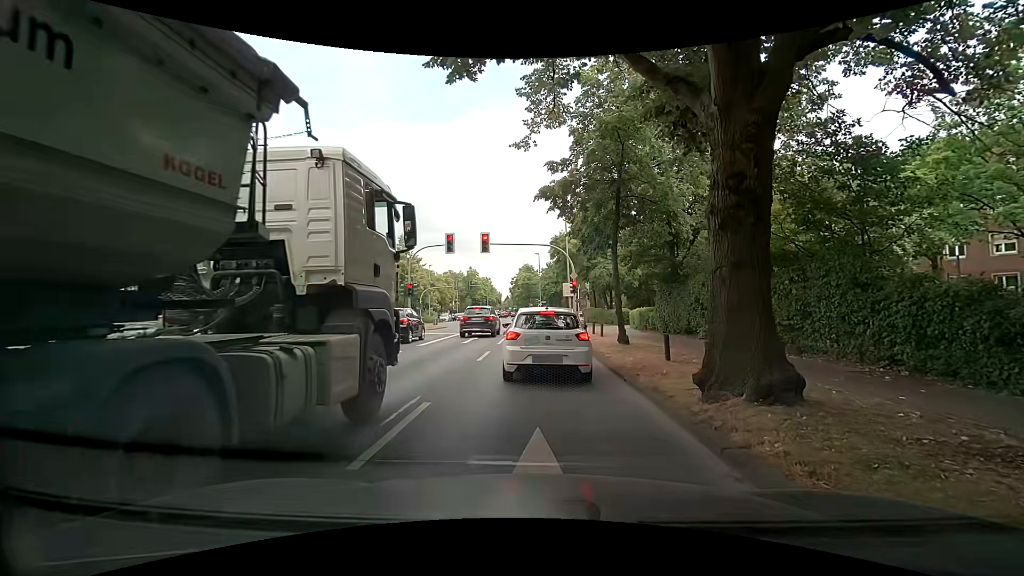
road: secondary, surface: asphalt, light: Day
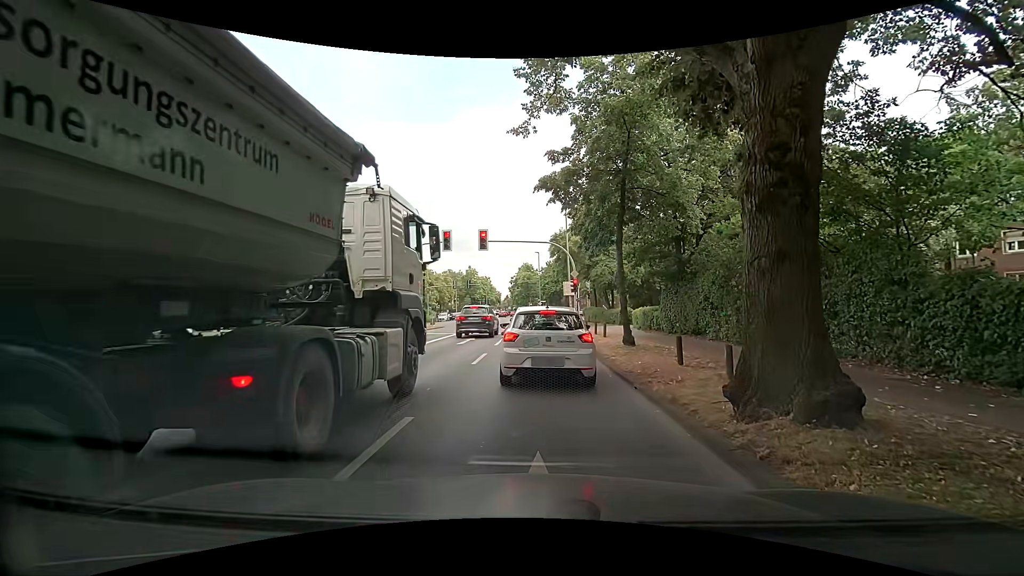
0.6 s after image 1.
(0.0, +1.0) m; -1°
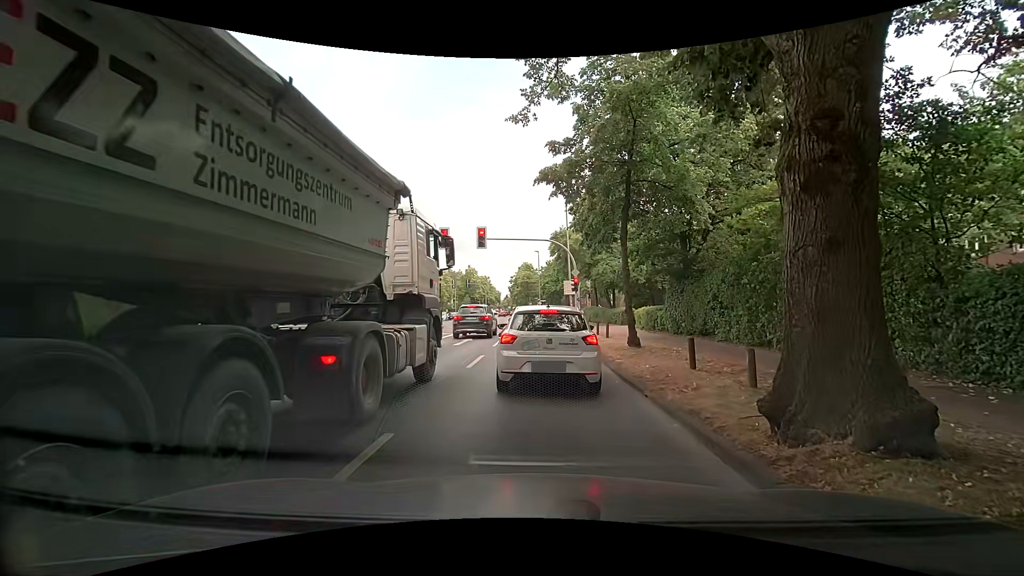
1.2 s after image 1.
(0.0, +0.8) m; +2°
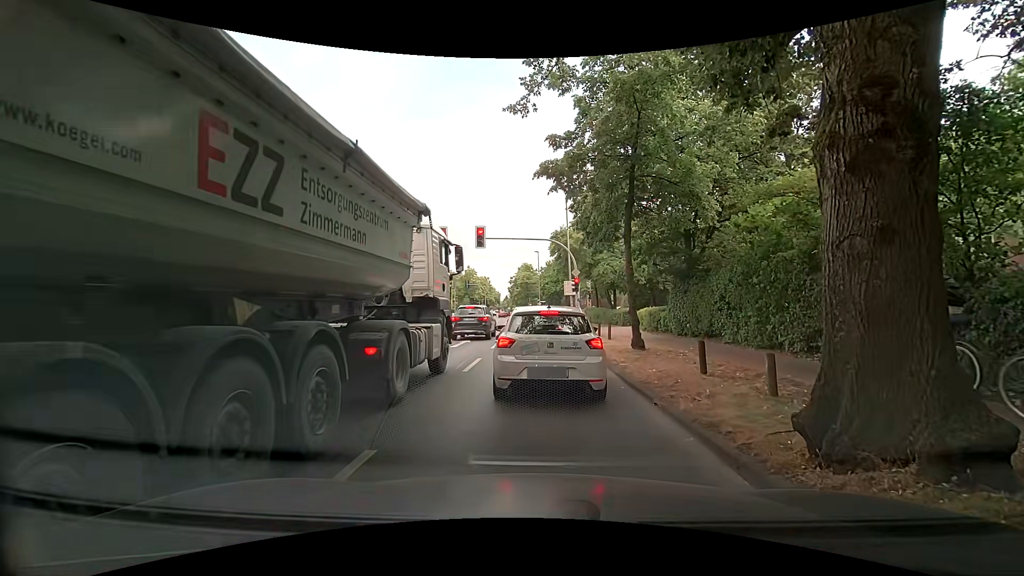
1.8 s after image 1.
(0.0, +0.6) m; 0°
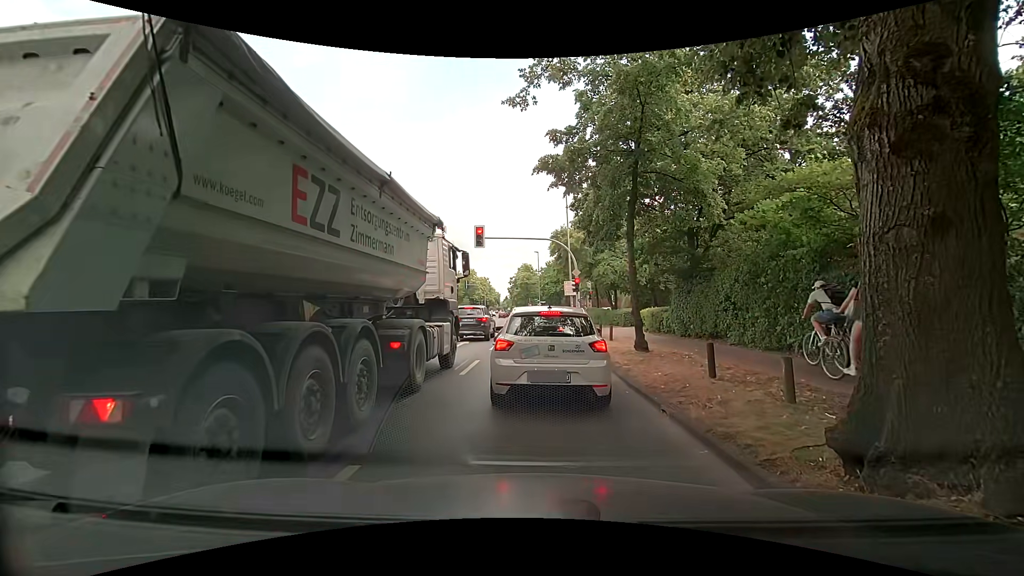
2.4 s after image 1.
(0.0, +0.4) m; 0°
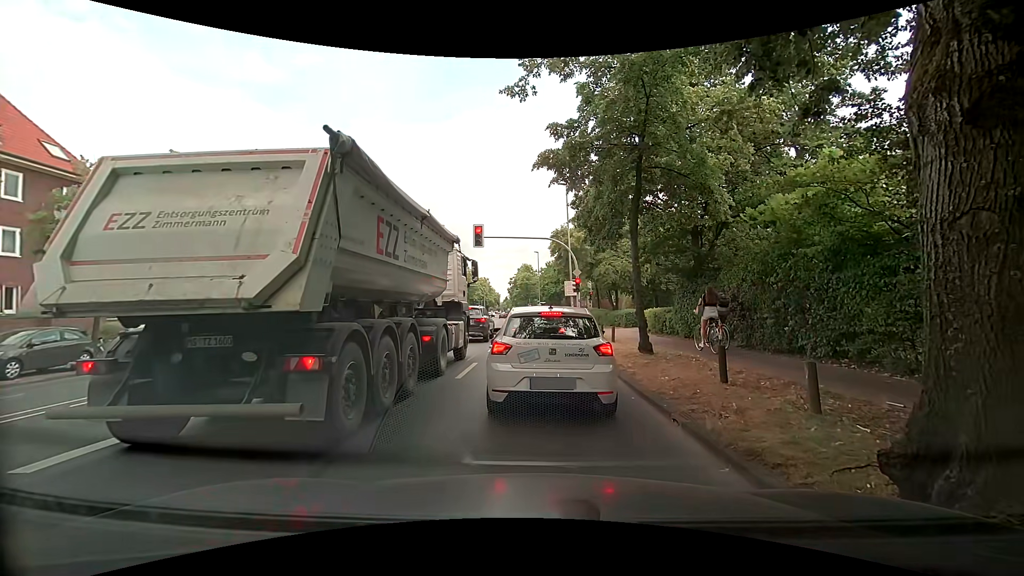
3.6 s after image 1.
(0.0, +0.5) m; 0°
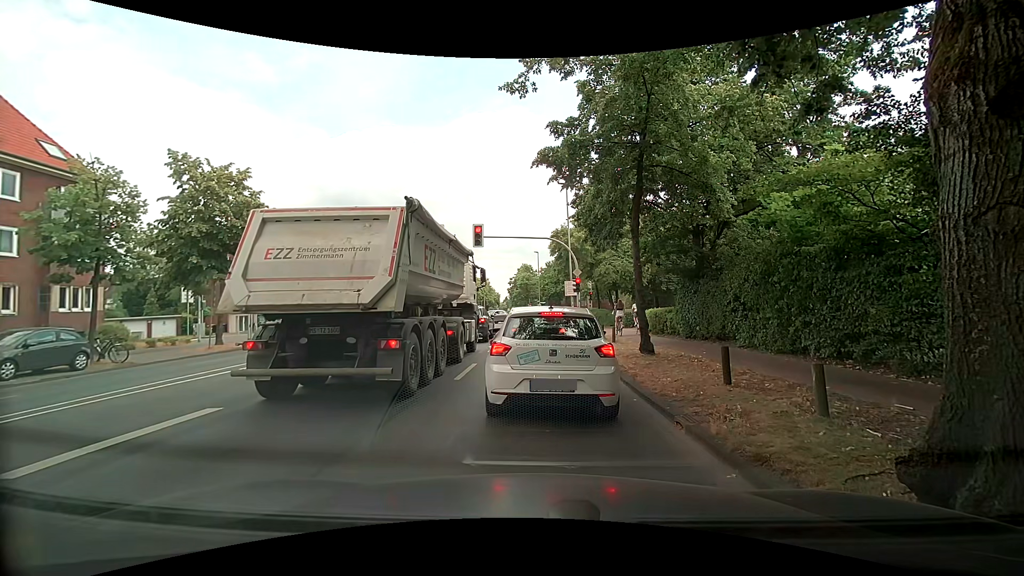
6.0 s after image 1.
(0.0, +0.2) m; 0°
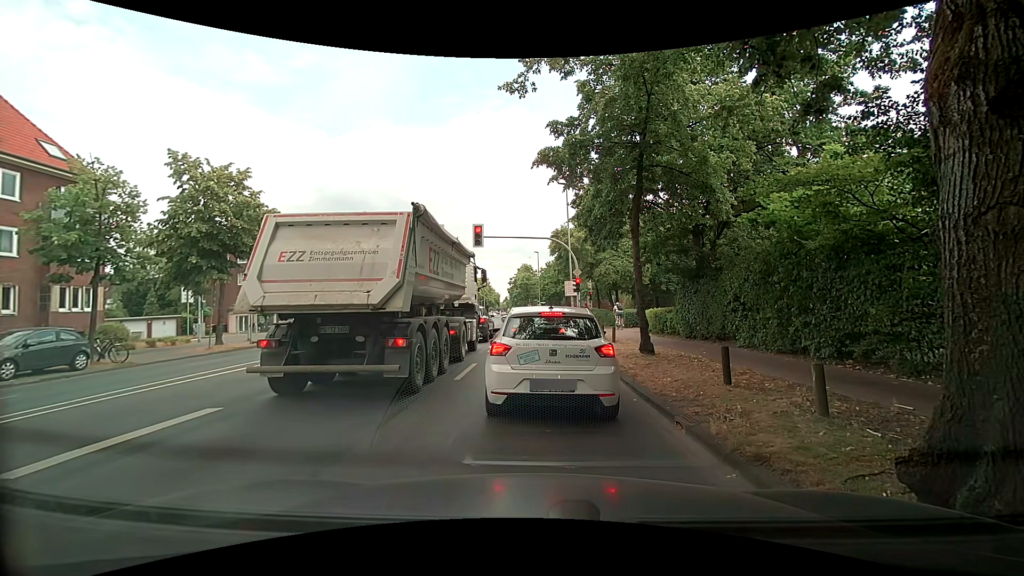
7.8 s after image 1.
(0.0, 0.0) m; 0°
(0, +10) (0, +20) (0, +30) (0, +40) (0, +50) (0, +60) (-1, +70) (-2, +80) (-2, +90) (-3, +100) m
